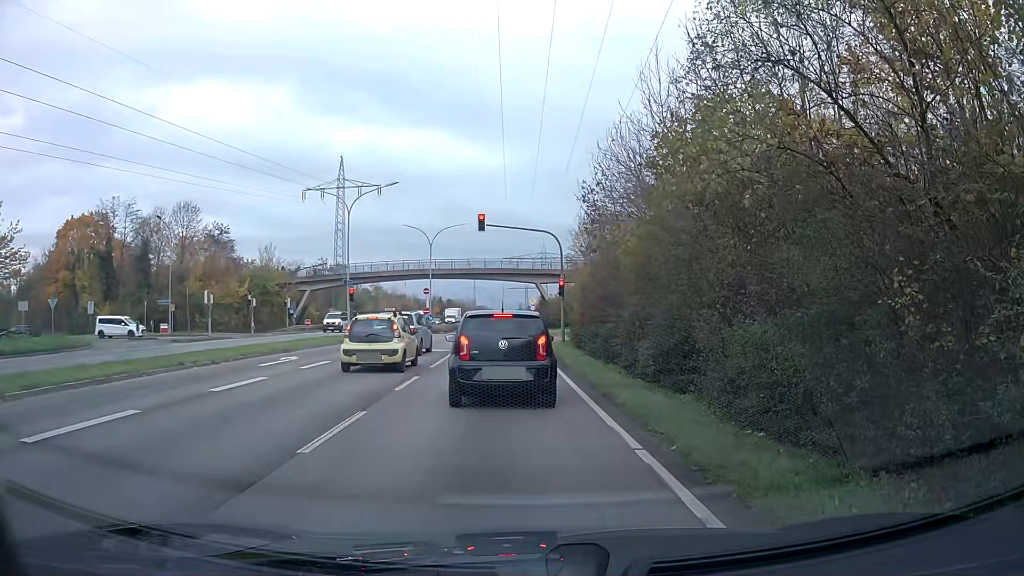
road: primary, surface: asphalt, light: Day
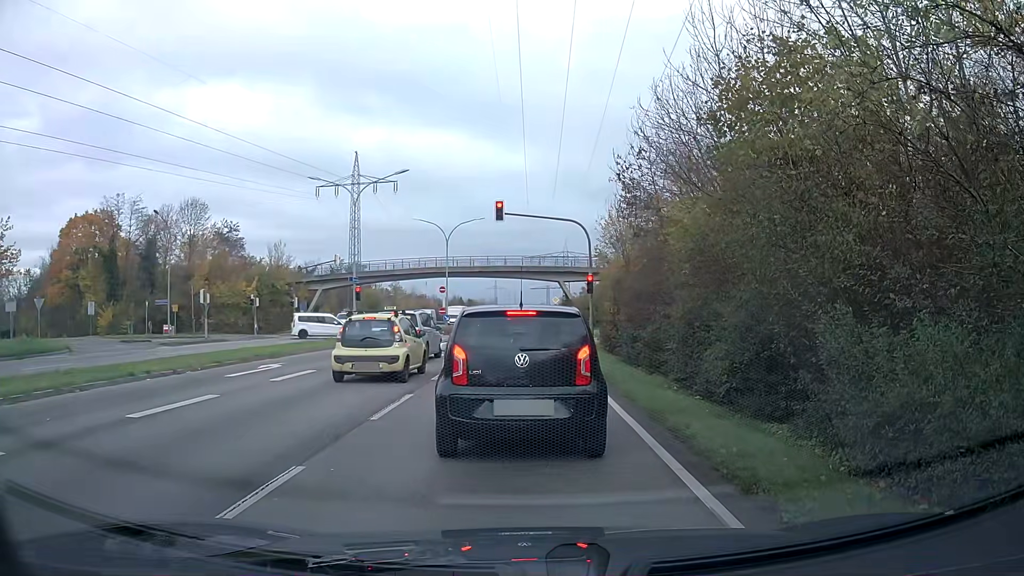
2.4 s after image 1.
(-0.1, +3.7) m; -2°
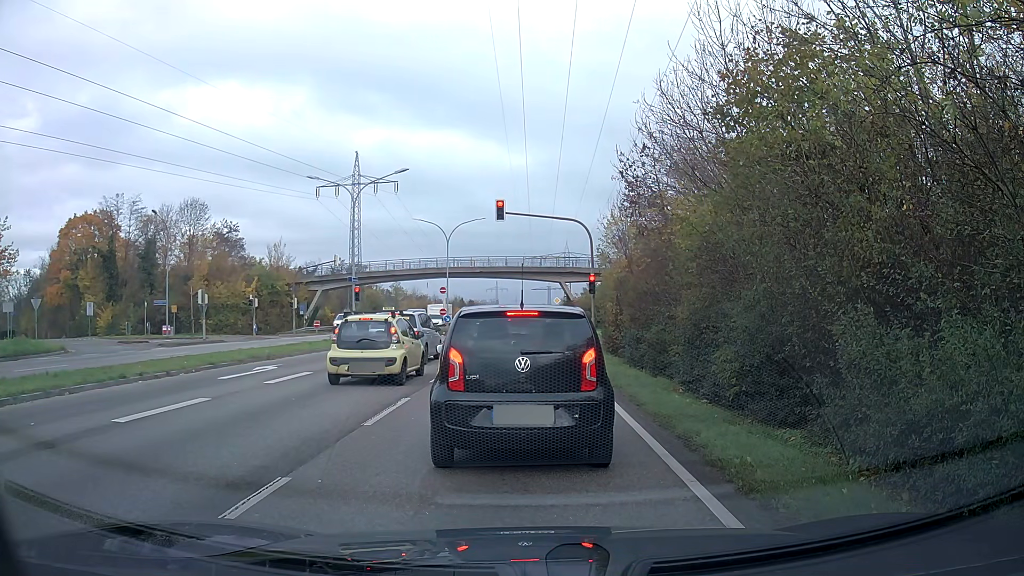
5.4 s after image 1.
(0.0, +0.5) m; 0°
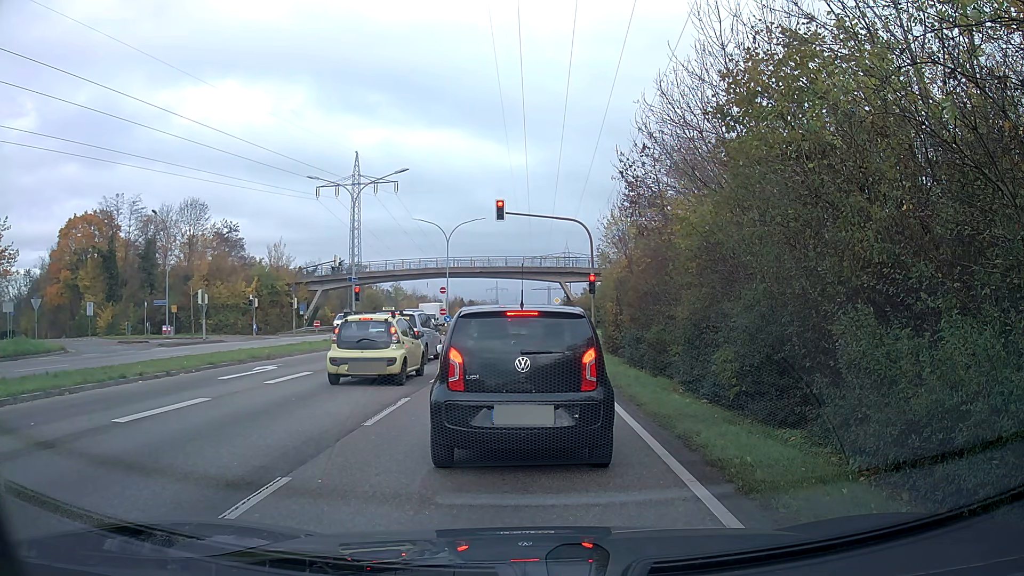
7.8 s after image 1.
(0.0, 0.0) m; 0°
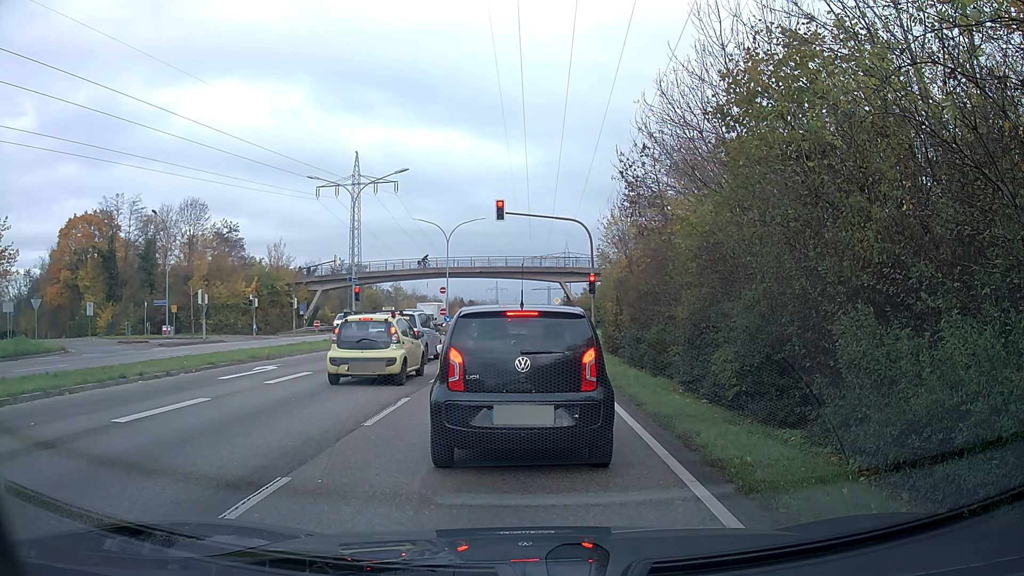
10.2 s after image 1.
(0.0, 0.0) m; 0°
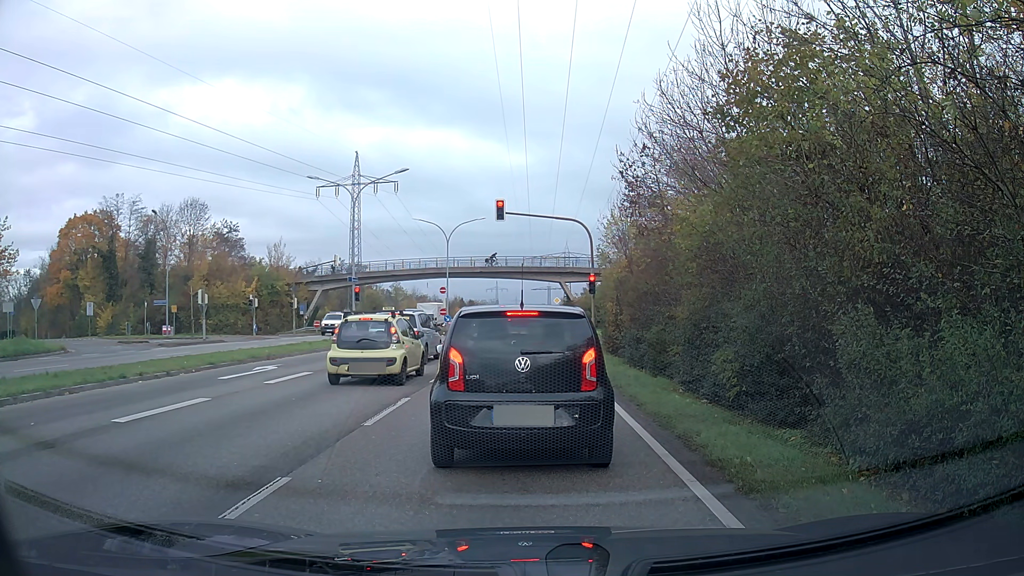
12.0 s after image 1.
(0.0, 0.0) m; 0°
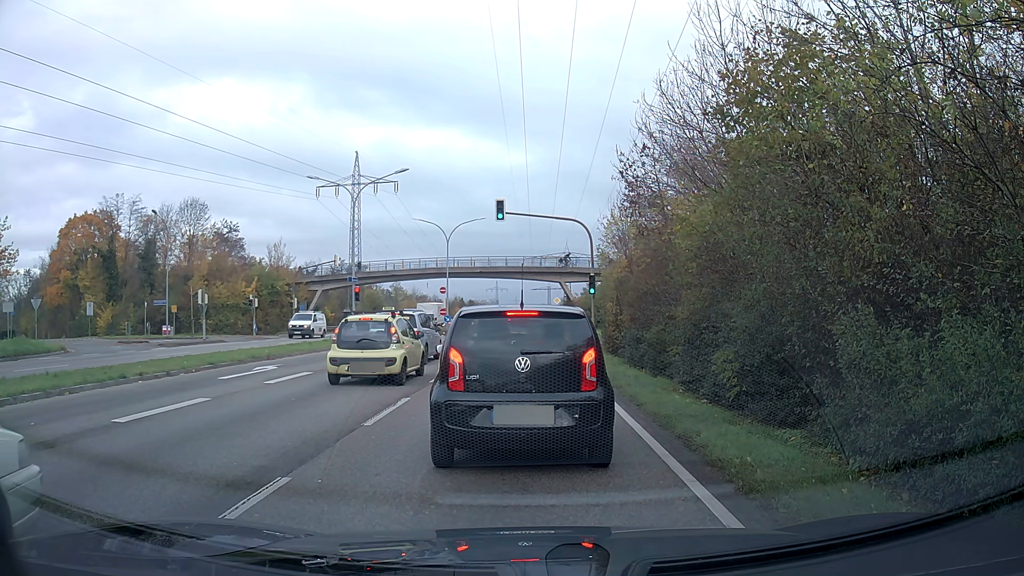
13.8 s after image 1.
(0.0, 0.0) m; 0°
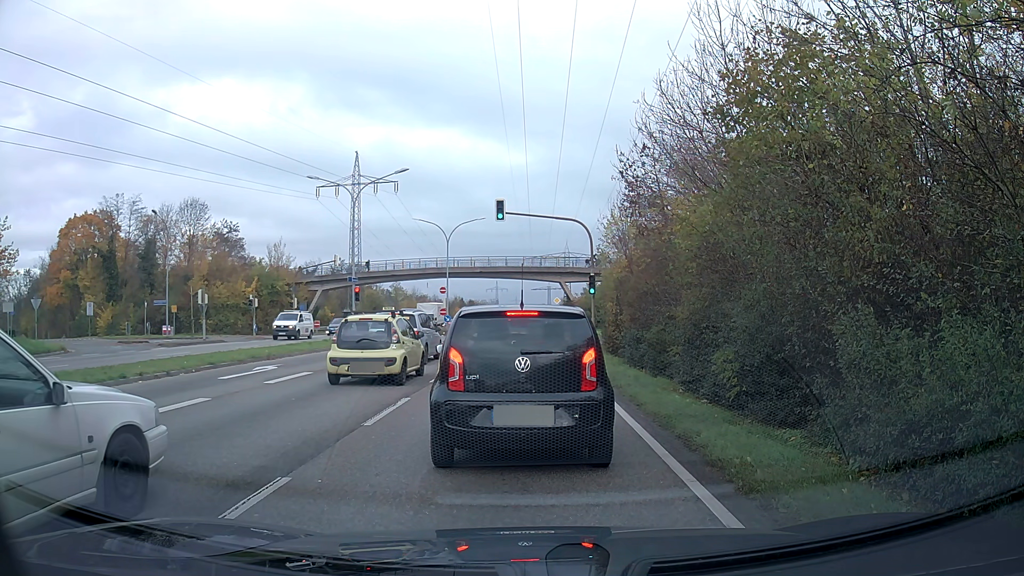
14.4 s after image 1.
(0.0, 0.0) m; 0°
(0, +10) (0, +20) (0, +30) (0, +40) (0, +50) (0, +60) (-1, +70) (-1, +80) (-1, +90) (-1, +100) m
